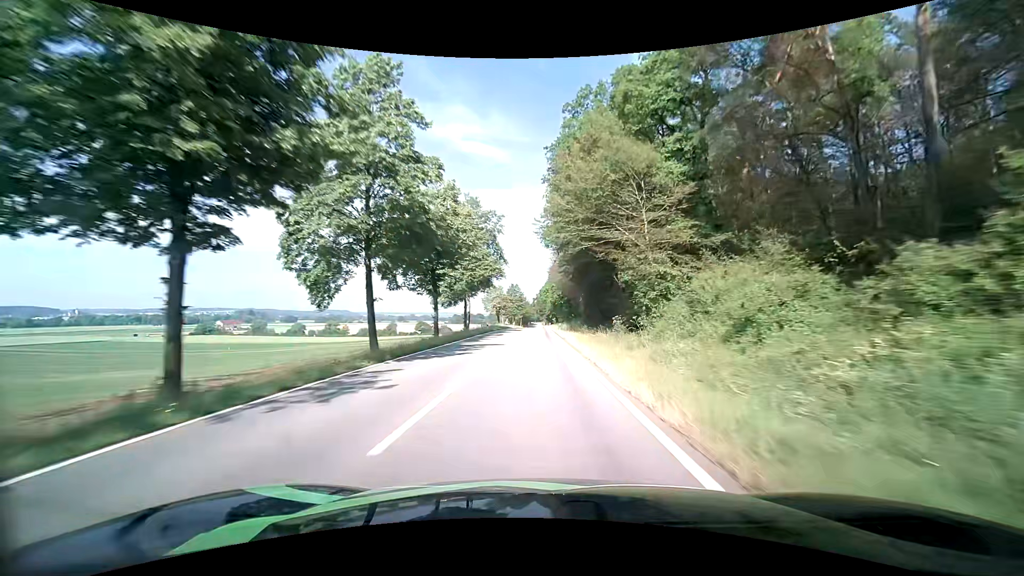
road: tertiary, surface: asphalt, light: Day
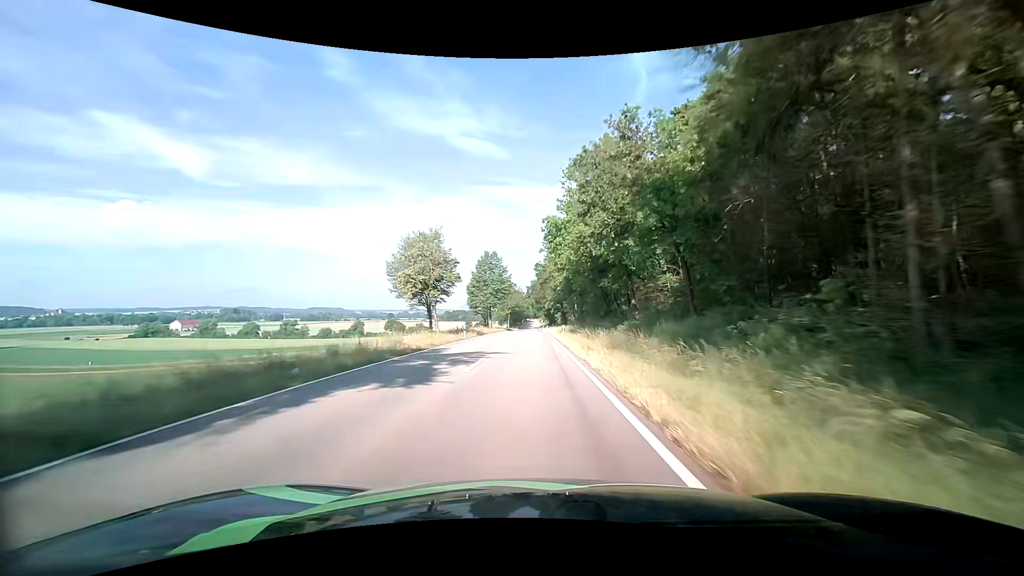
(+0.6, +67.2) m; +1°
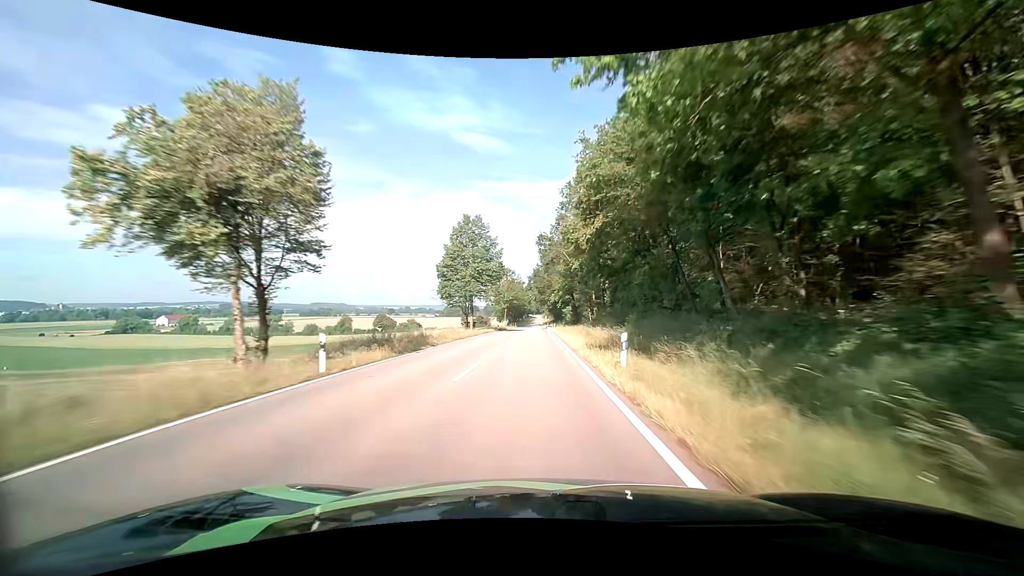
(-0.2, +26.6) m; -1°
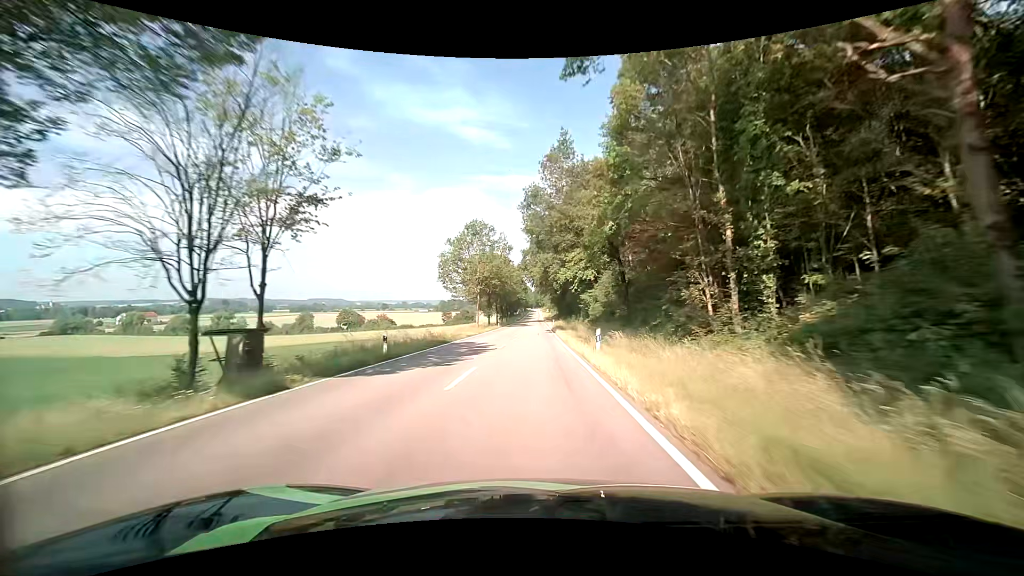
(0.0, +50.4) m; 0°
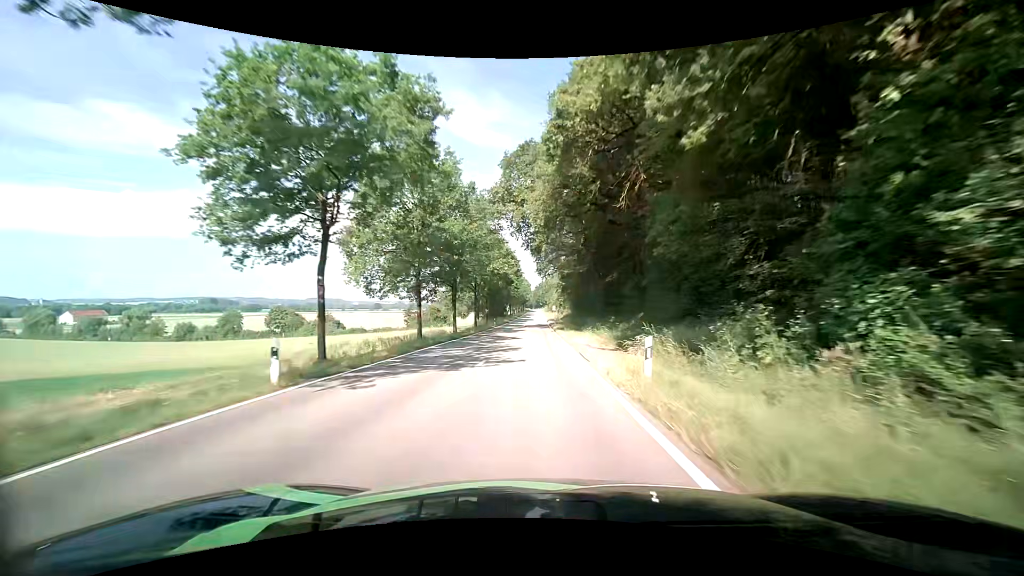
(-0.3, +60.6) m; 0°
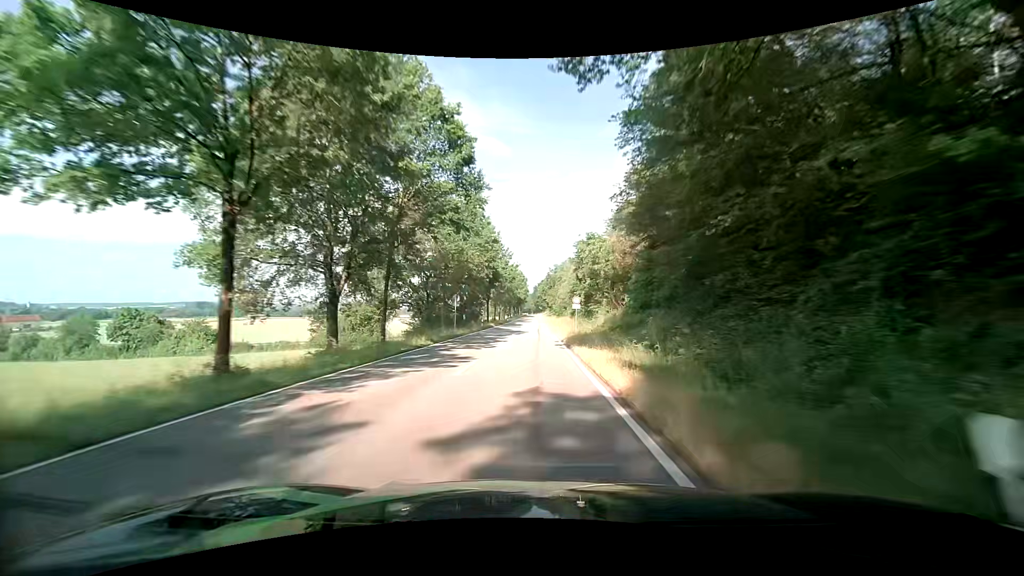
(+0.2, +62.1) m; 0°
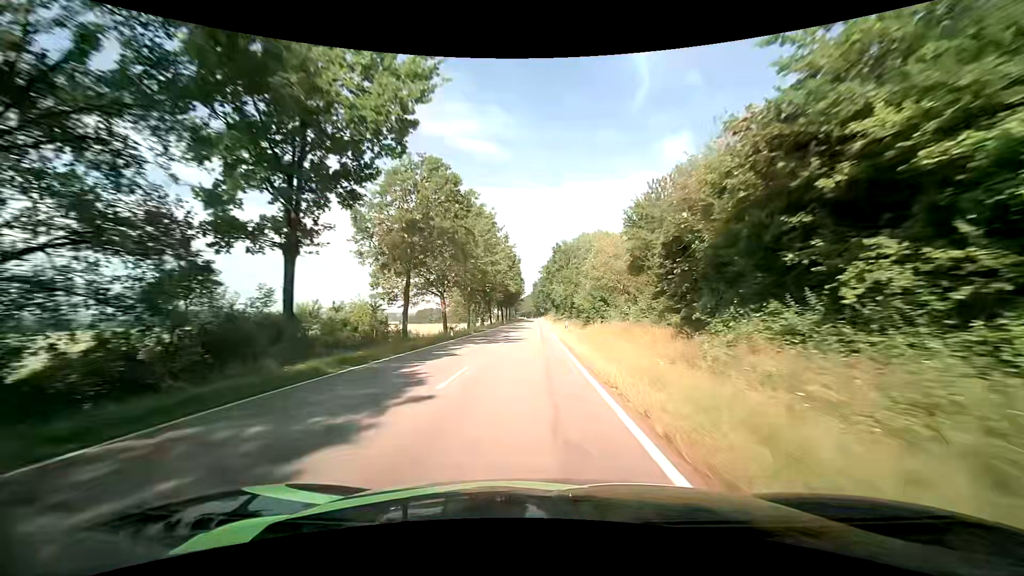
(-0.2, +64.4) m; 0°
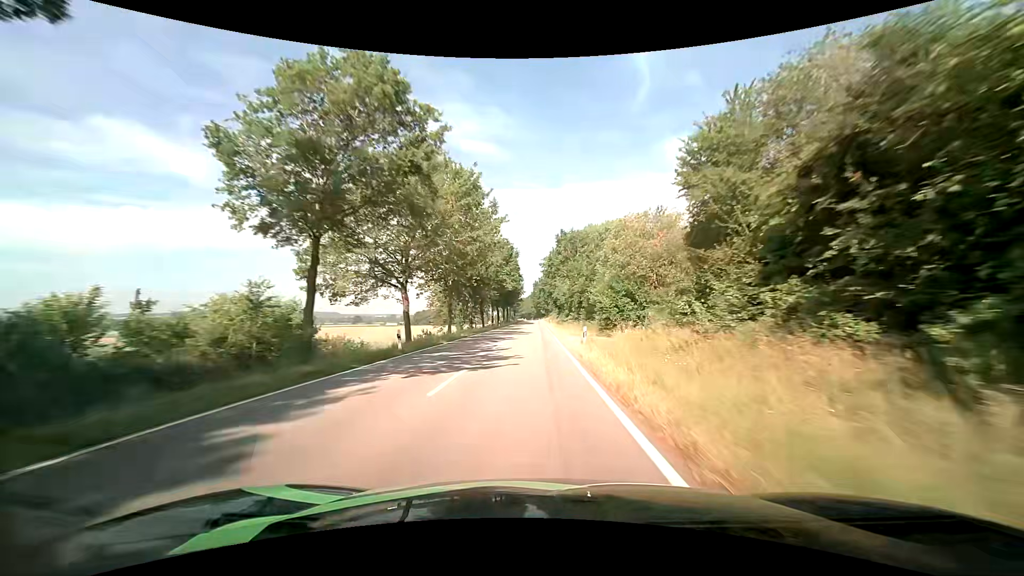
(-0.1, +13.0) m; 0°
(0, +10) (0, +20) (0, +30) (0, +40) (0, +50) (0, +60) (0, +70) (0, +80) (0, +90) (0, +100) m
